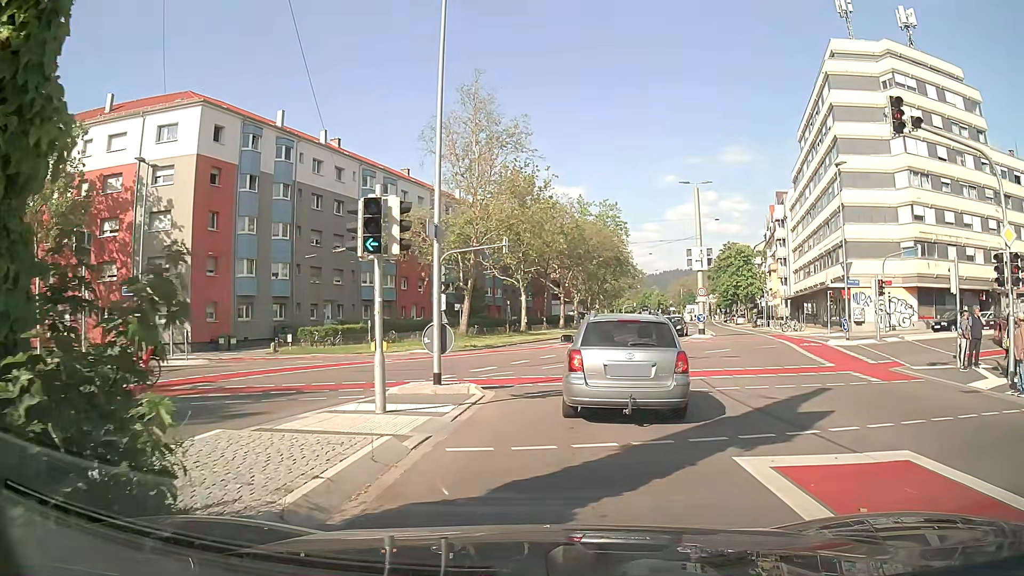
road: secondary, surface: asphalt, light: Day
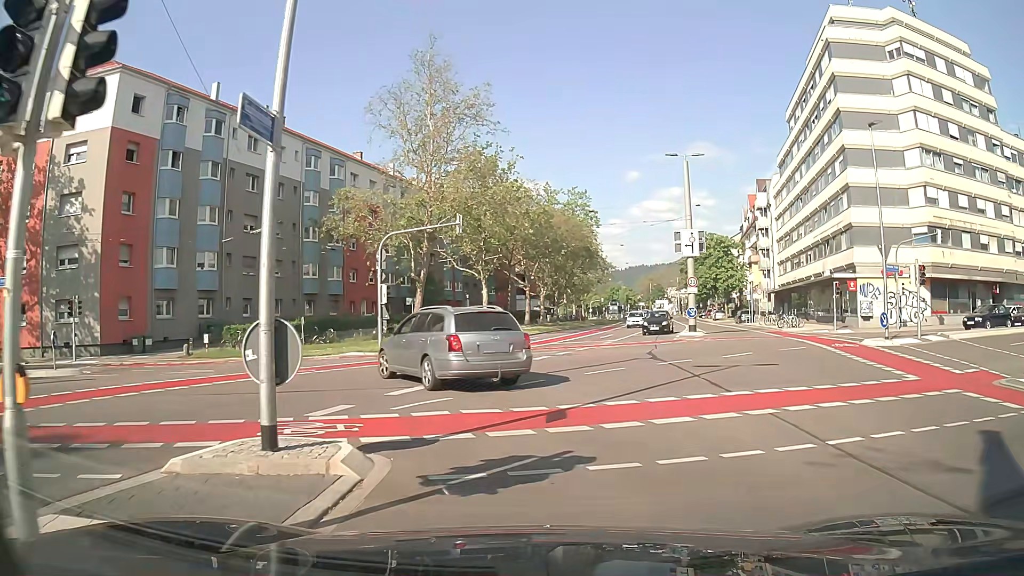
(+0.3, +7.1) m; +3°
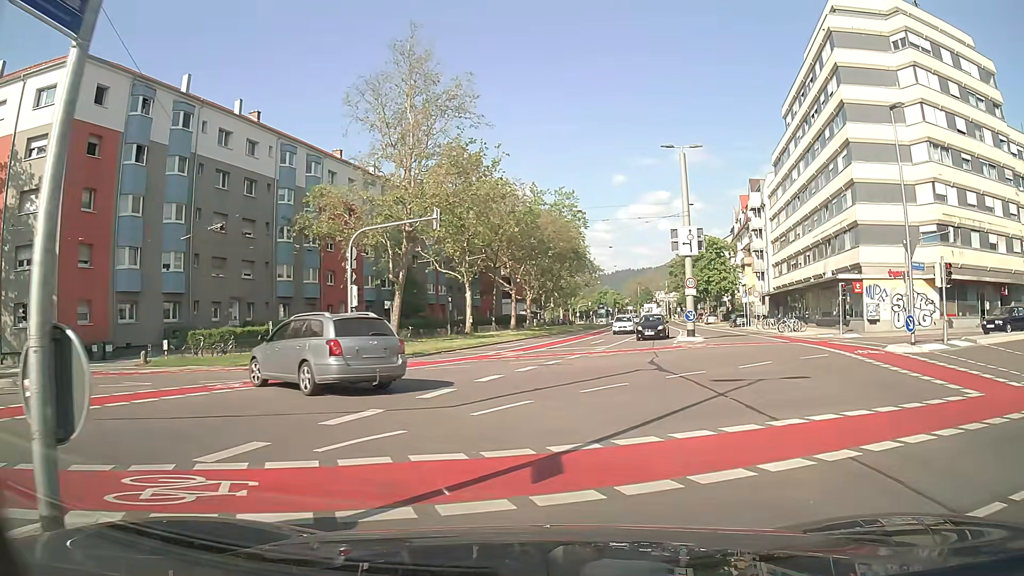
(+0.1, +3.0) m; +1°
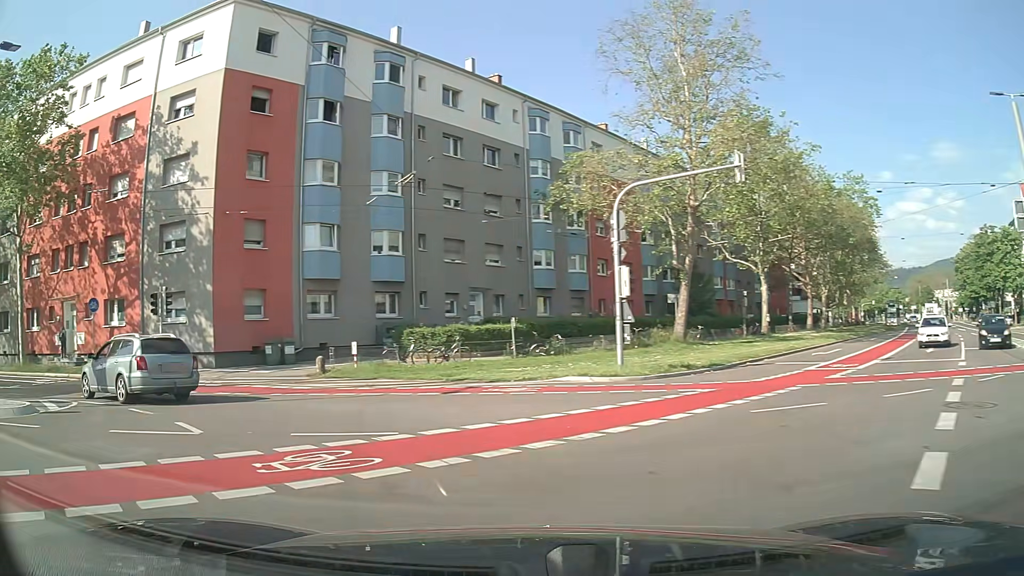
(-1.4, +9.2) m; -26°
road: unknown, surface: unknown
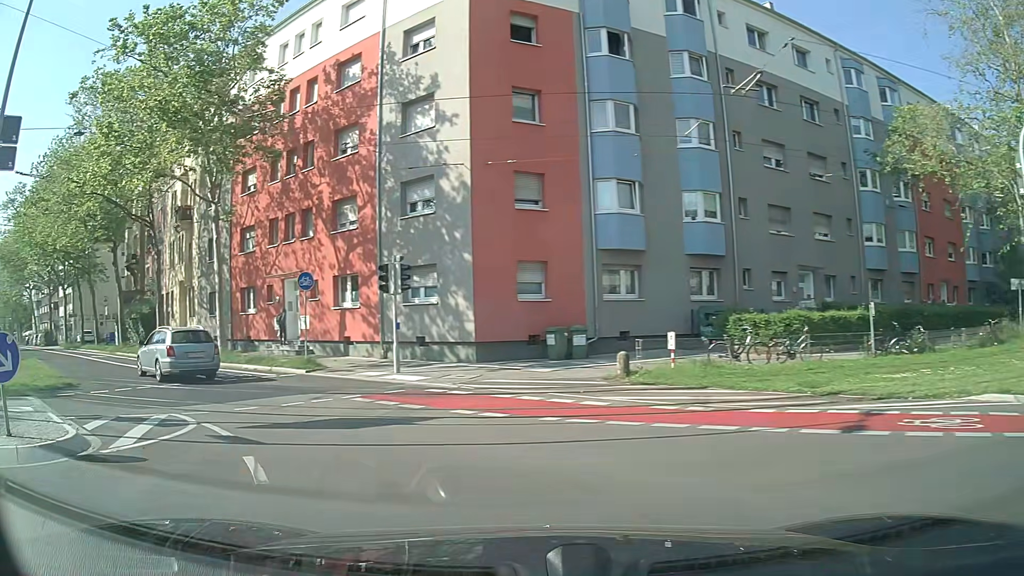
(-1.3, +6.7) m; -24°
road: secondary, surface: asphalt
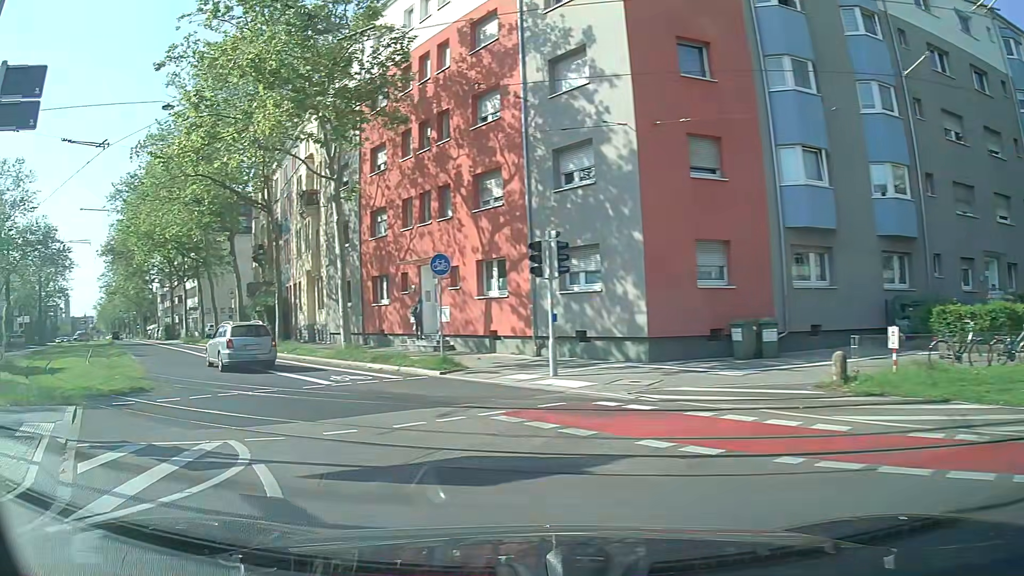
(-0.4, +3.7) m; -11°
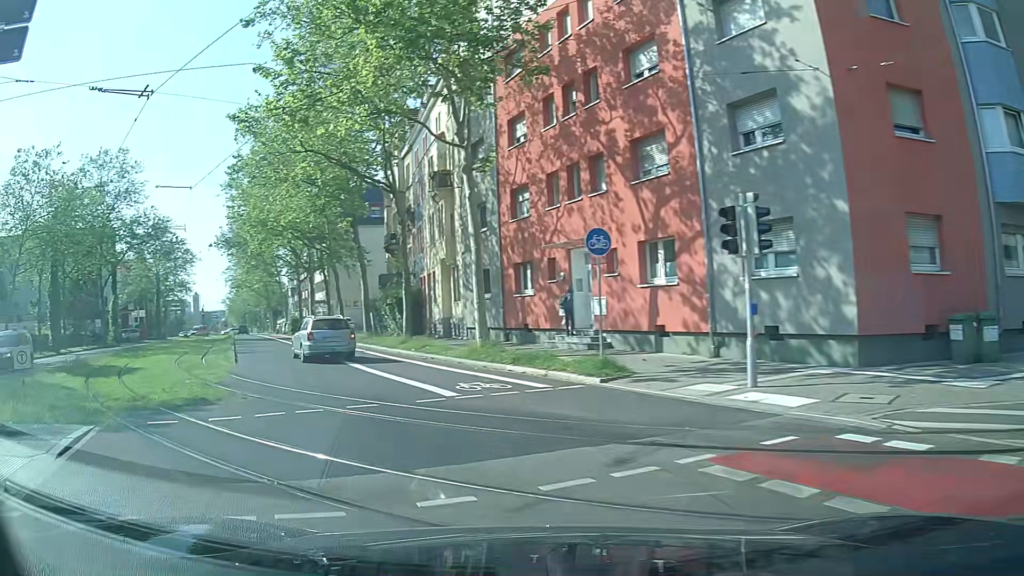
(-0.5, +3.9) m; -14°
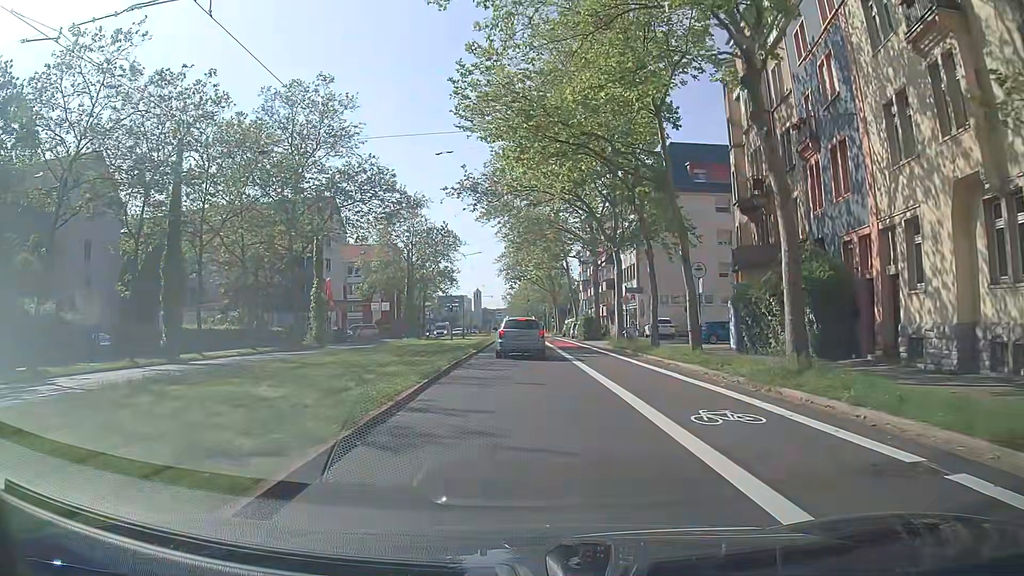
(-7.5, +21.9) m; -24°
(0, +10) (0, +20) (0, +30) (0, +40) (-1, +50) (-1, +60) (-1, +70) (-1, +80) (-1, +90) (-2, +100) m
